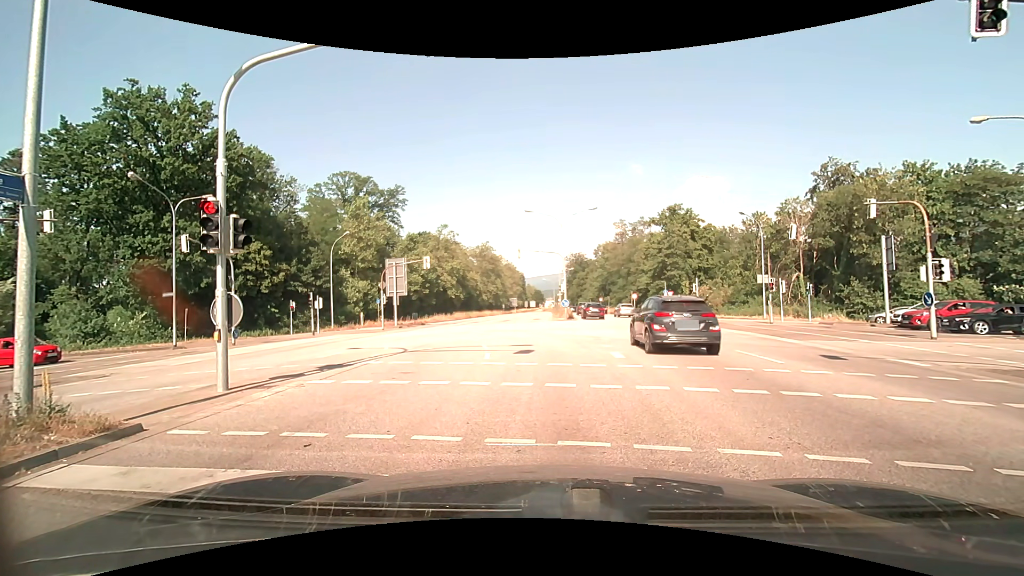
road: primary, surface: asphalt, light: Day
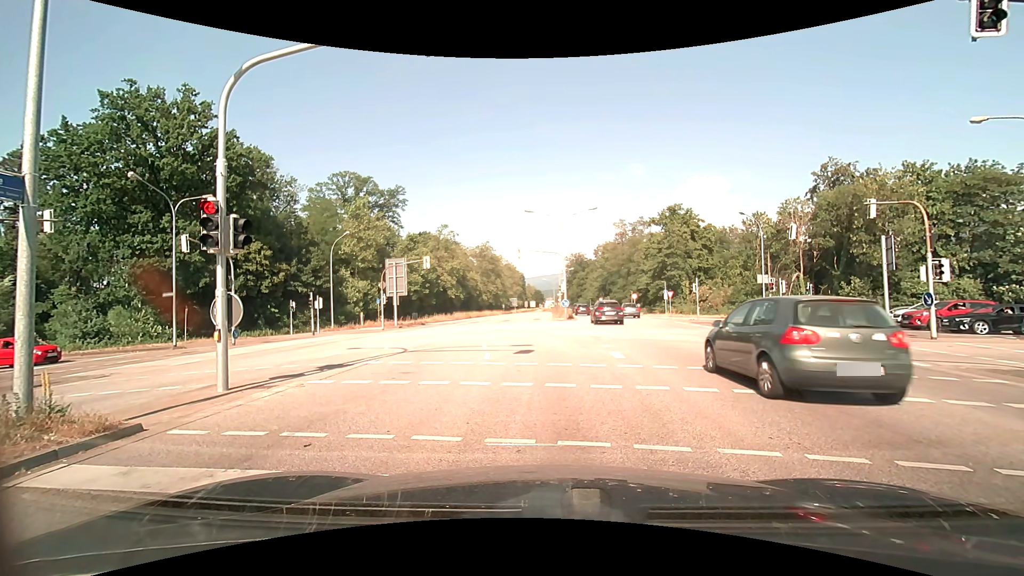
(0.0, 0.0) m; 0°
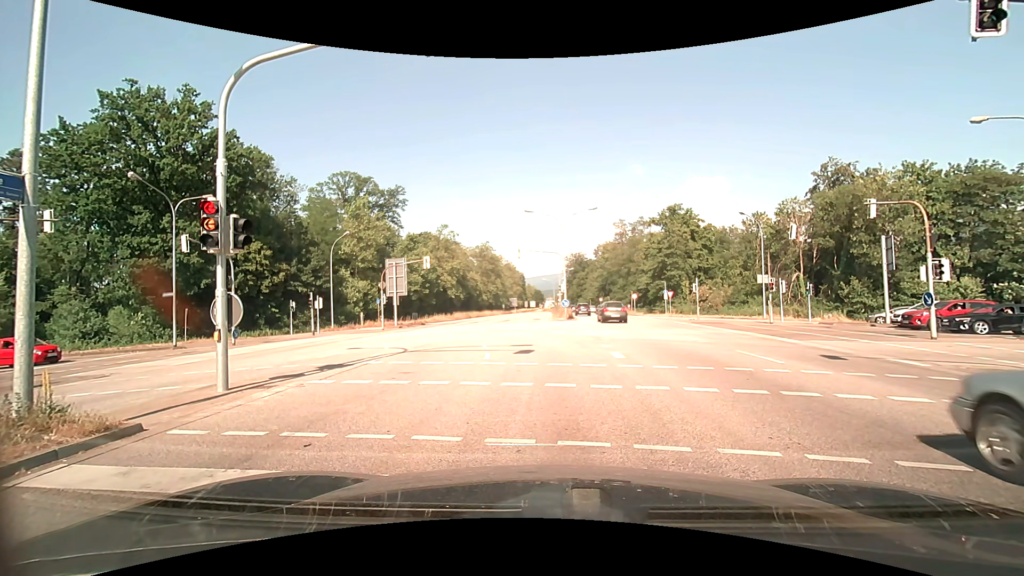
(0.0, 0.0) m; 0°
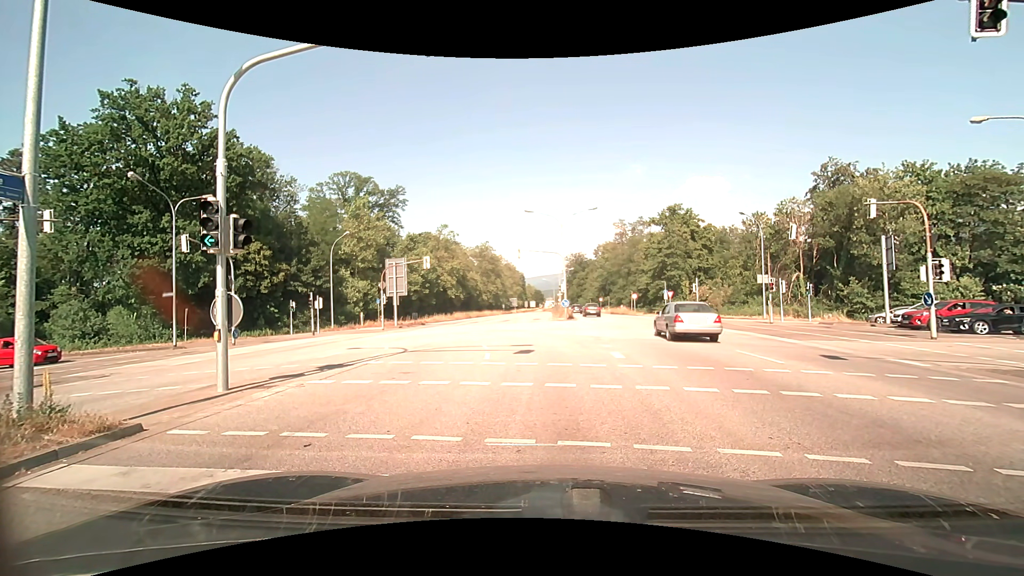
(0.0, 0.0) m; 0°
